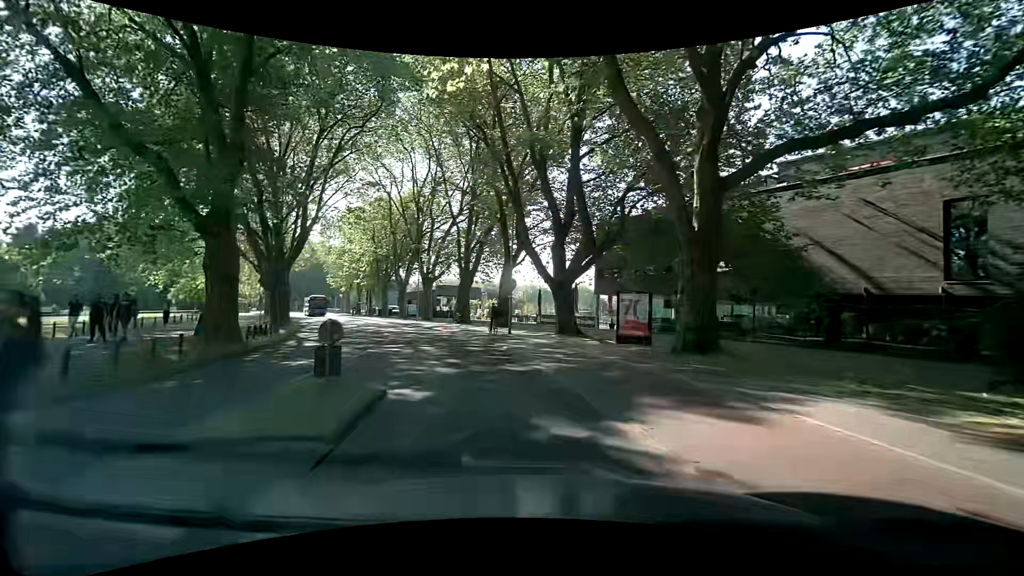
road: tertiary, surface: asphalt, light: Day
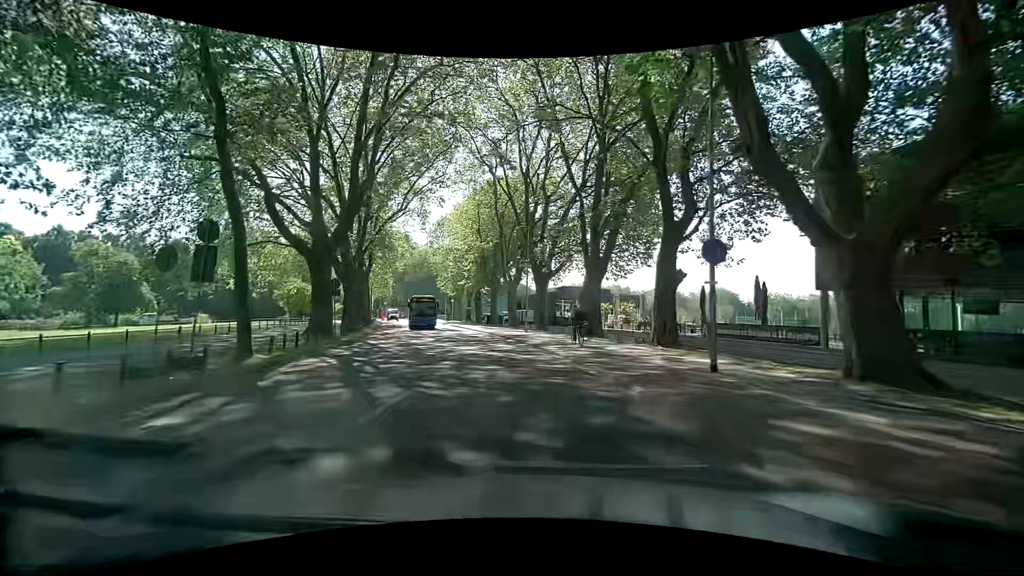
(-2.2, +14.8) m; -14°
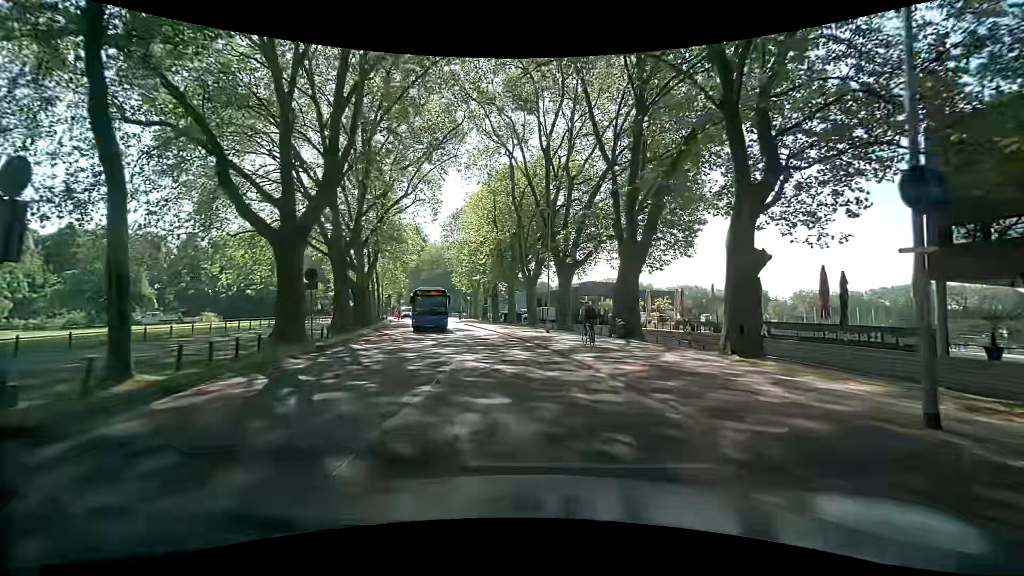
(-0.3, +5.4) m; -4°
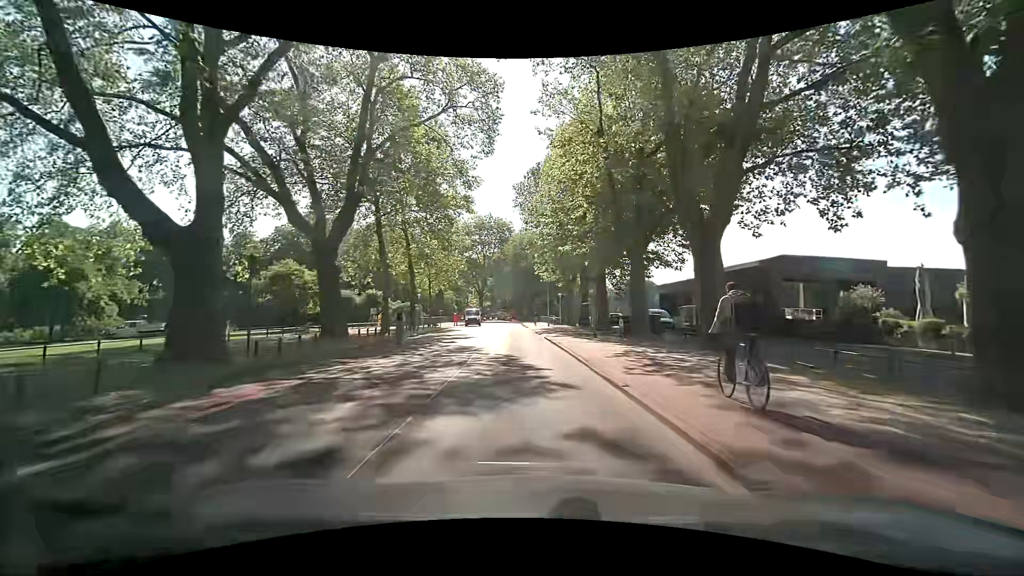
(-2.2, +28.1) m; -10°
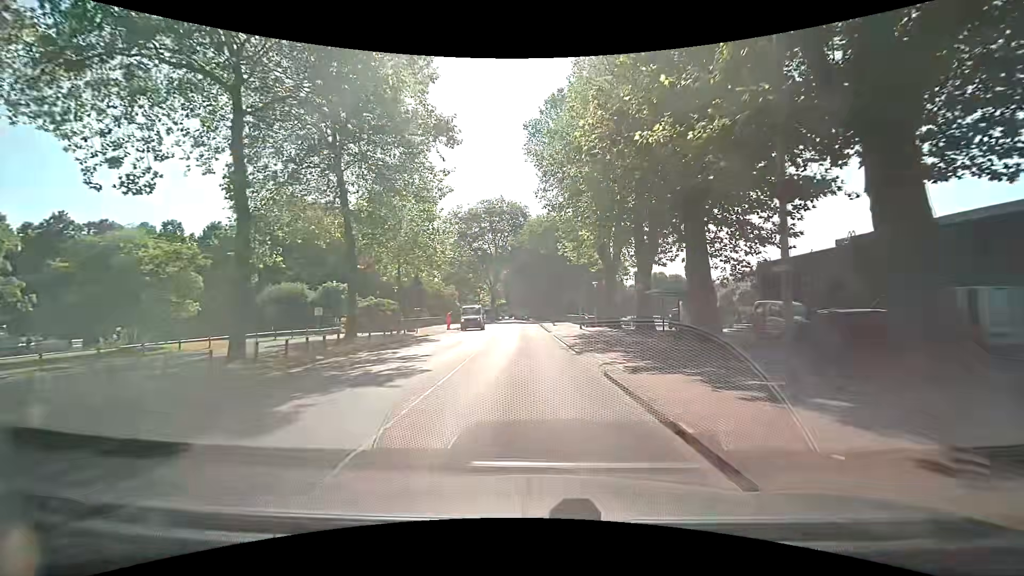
(-0.5, +18.7) m; -3°
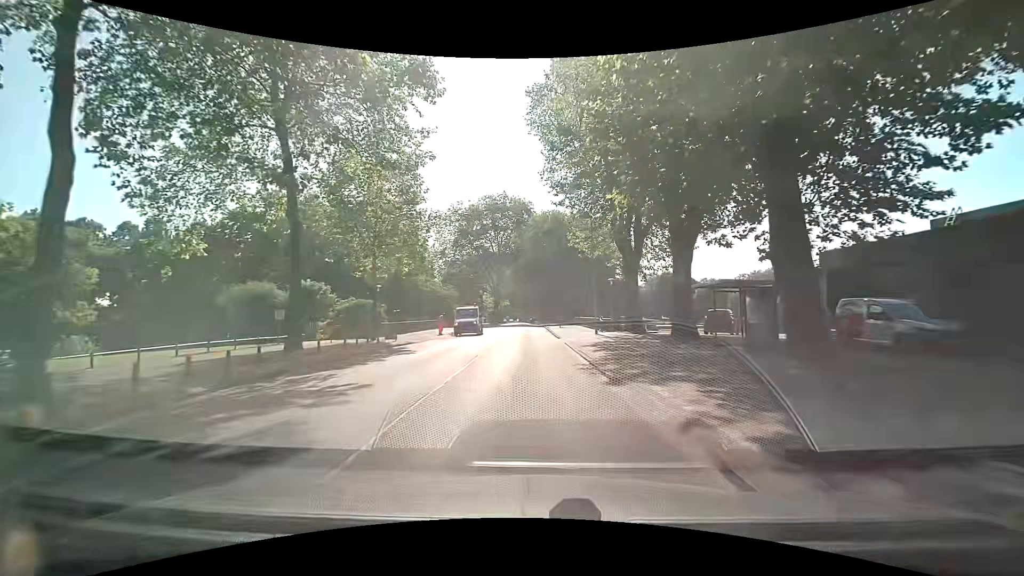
(0.0, +6.5) m; 0°
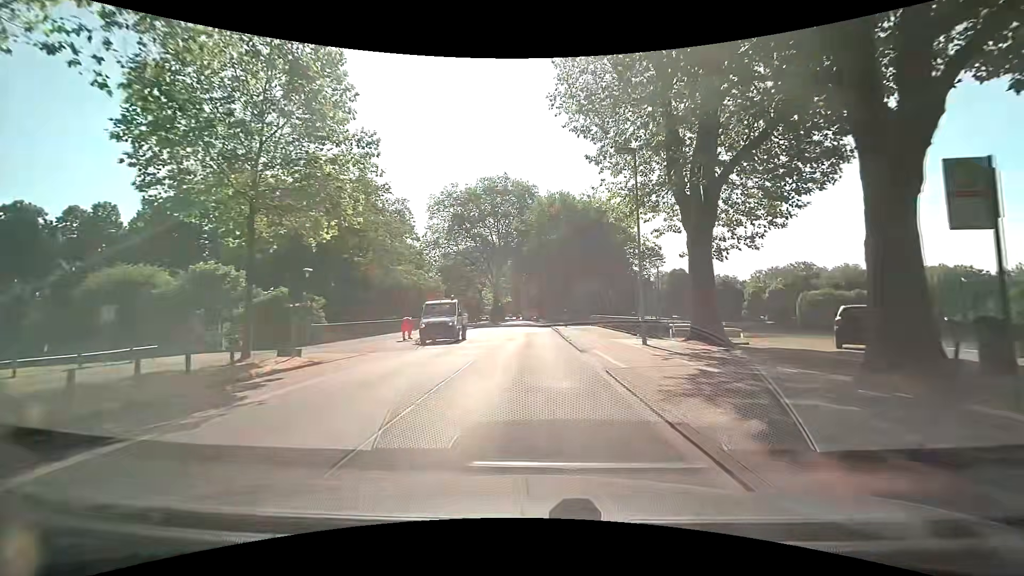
(0.0, +12.7) m; 0°
